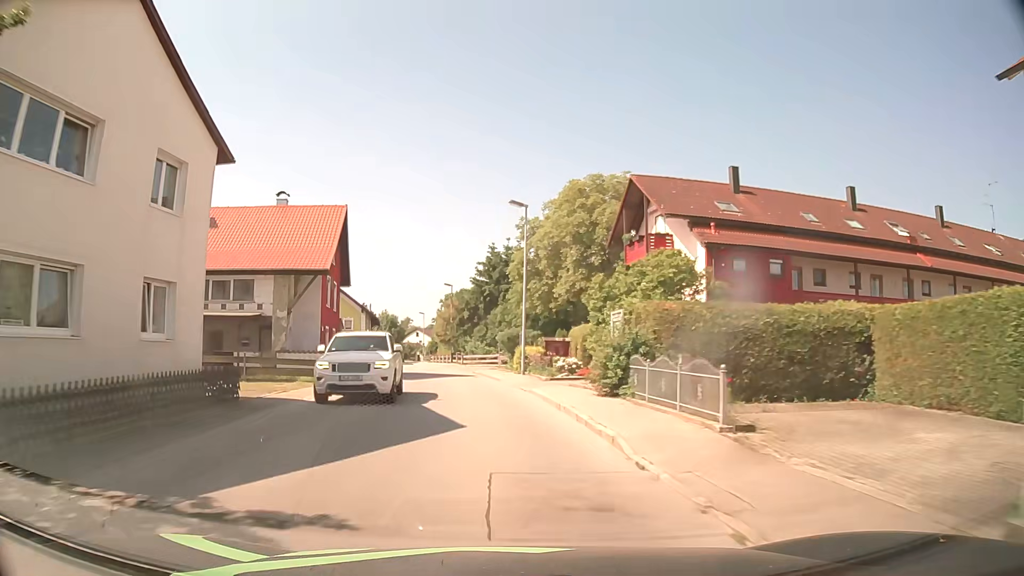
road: tertiary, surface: asphalt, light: Day
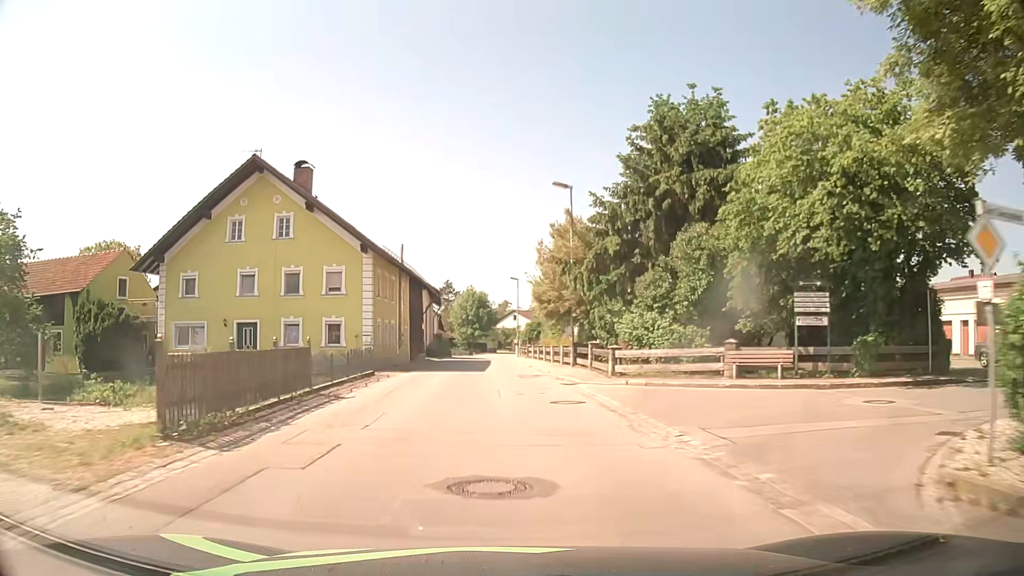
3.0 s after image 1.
(-3.9, +40.0) m; -9°
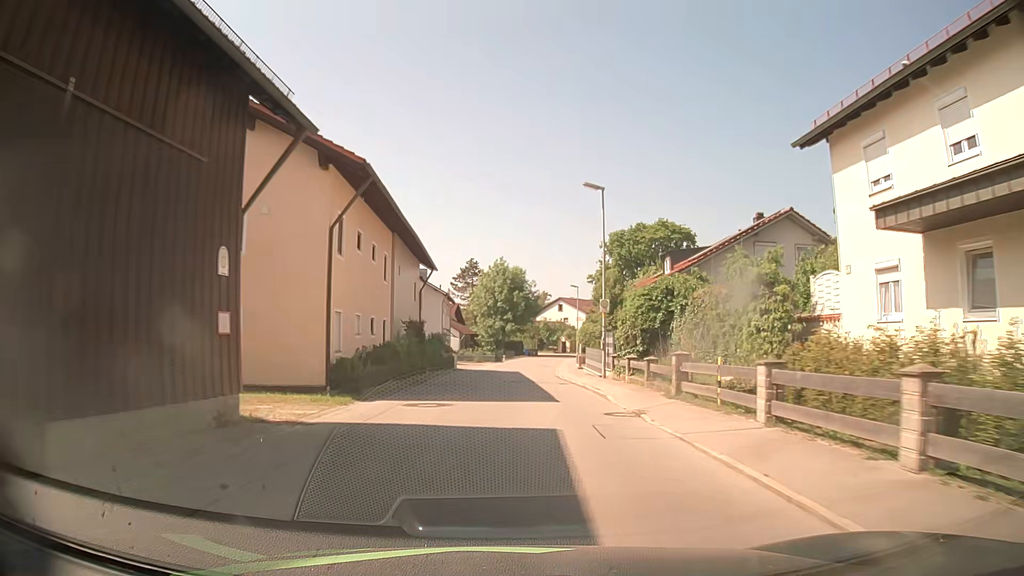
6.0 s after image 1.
(-1.3, +41.5) m; -3°
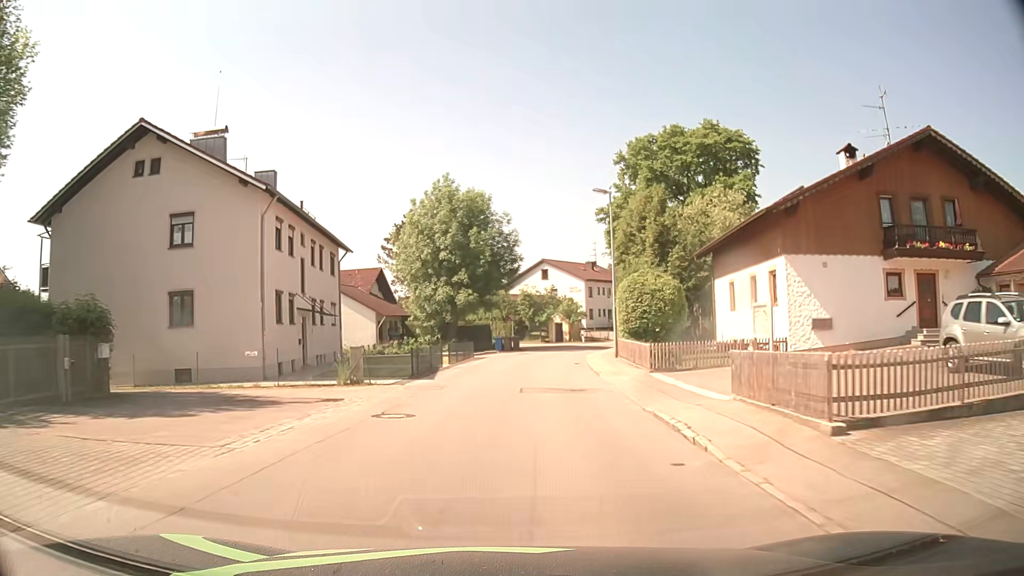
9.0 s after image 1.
(+1.1, +41.9) m; +3°
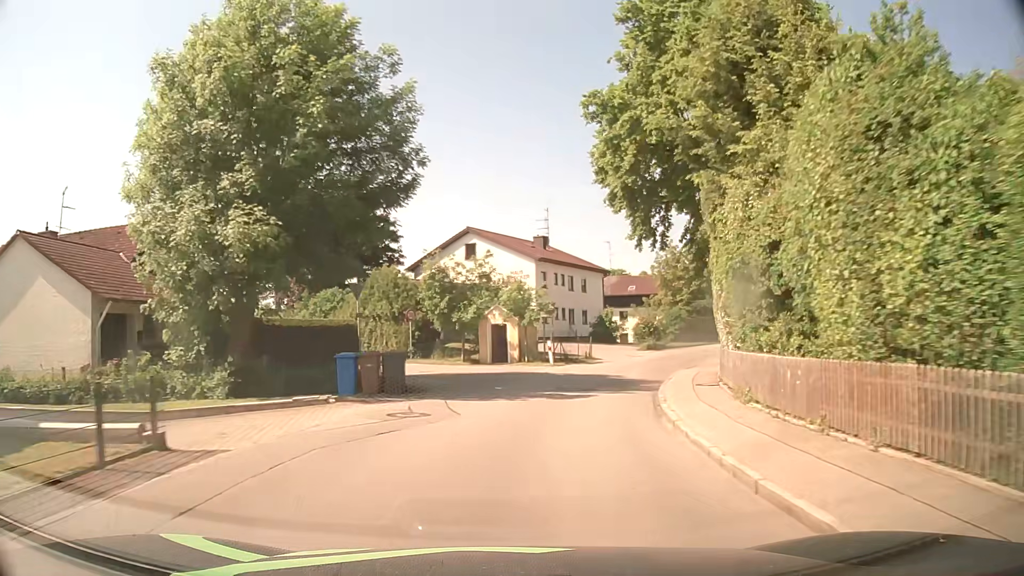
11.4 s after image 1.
(+1.3, +31.0) m; +6°
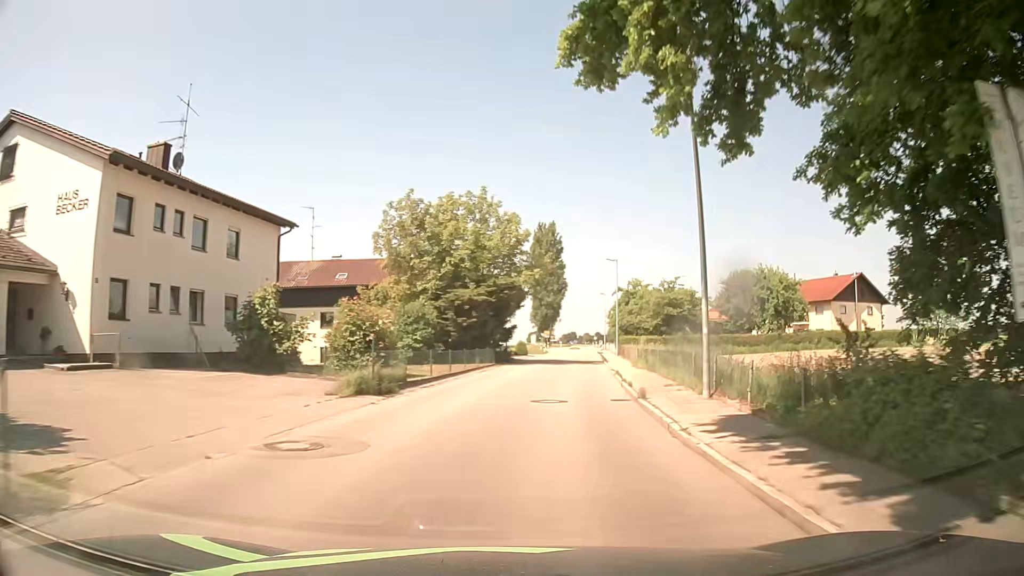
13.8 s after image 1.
(+6.0, +29.9) m; +24°
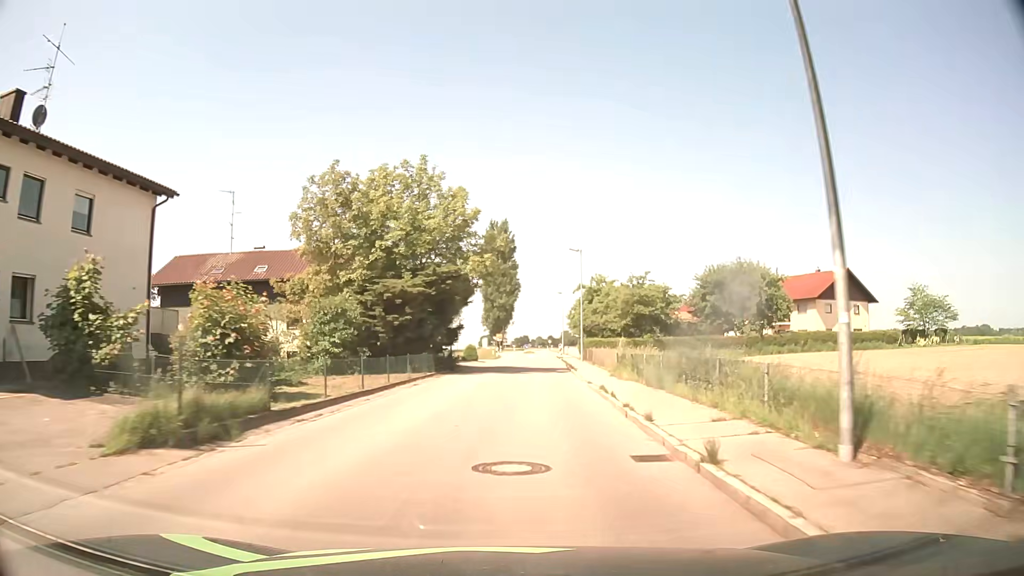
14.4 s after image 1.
(+0.3, +8.0) m; +4°
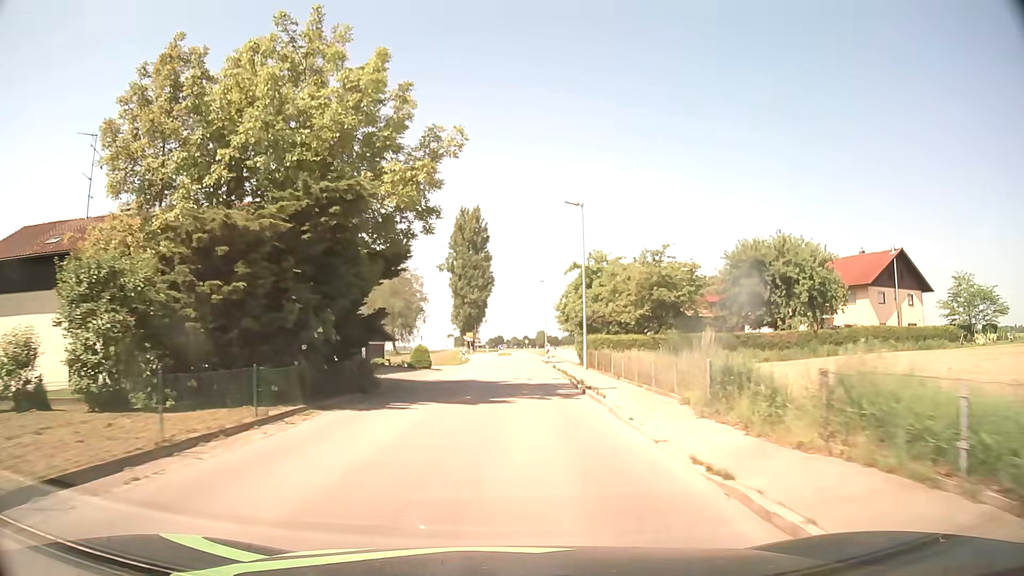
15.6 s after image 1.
(+0.6, +16.5) m; +3°
(0, +10) (0, +20) (0, +30) (+1, +40) (+1, +50) (+1, +60) (+1, +70) (+2, +80) (+2, +90) (+2, +100) m
